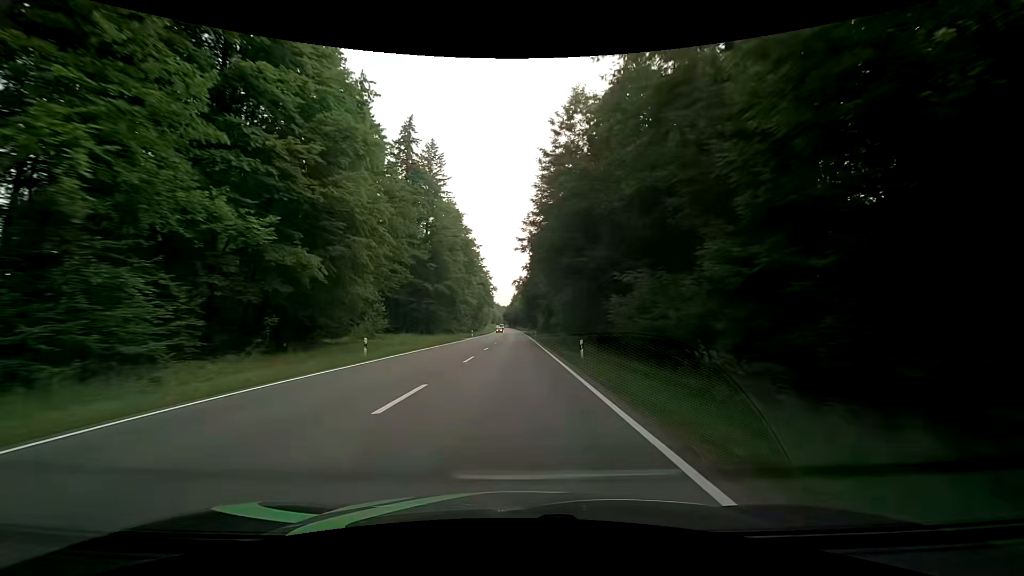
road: secondary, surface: asphalt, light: Day
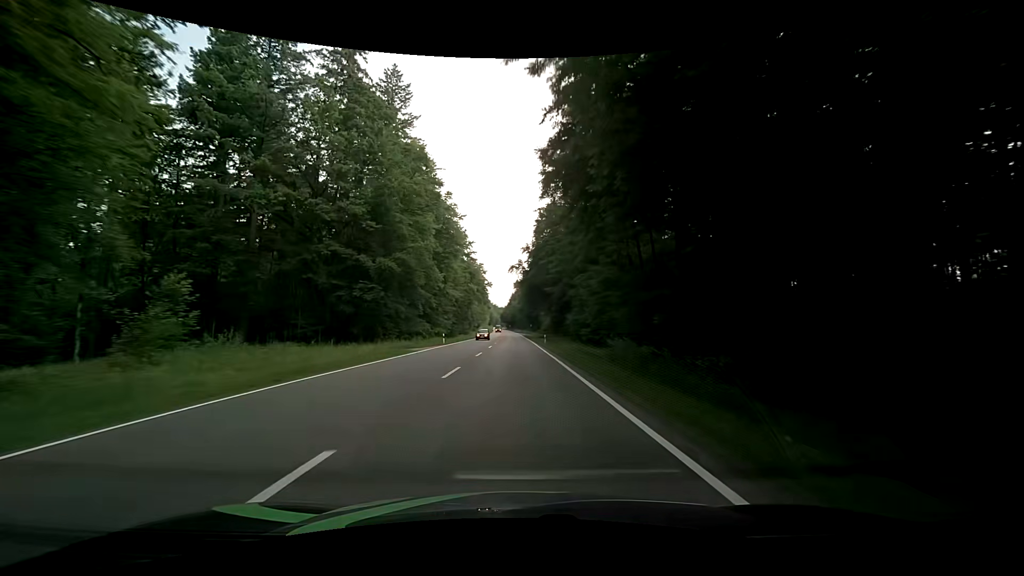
(-0.2, +30.2) m; -1°
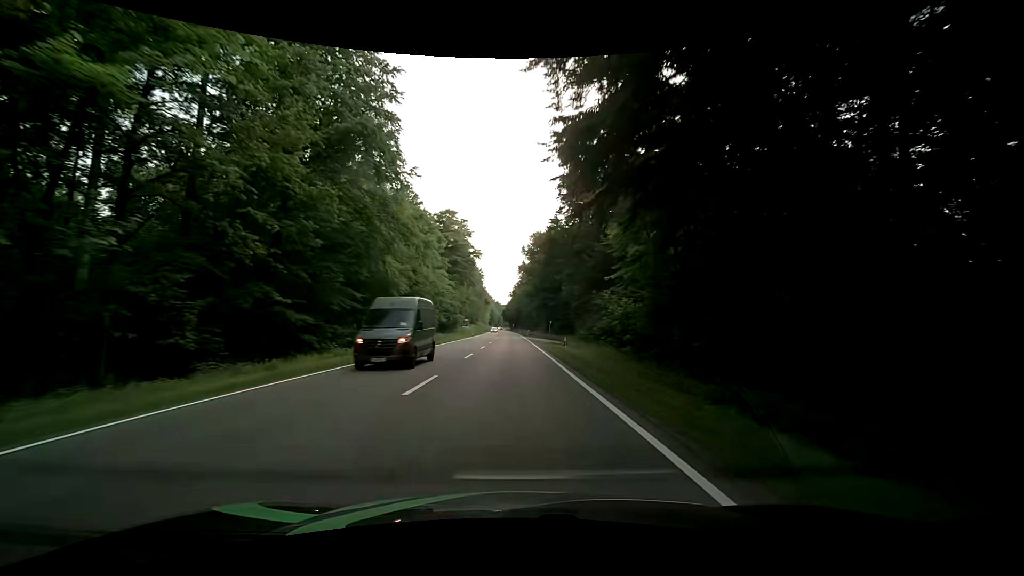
(+0.4, +76.2) m; 0°
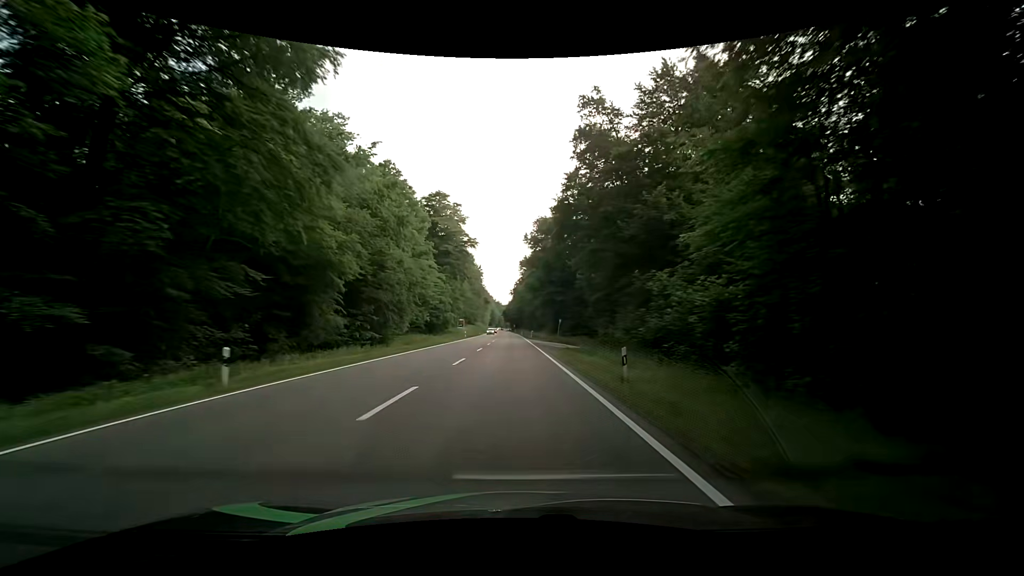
(0.0, +15.3) m; -1°
